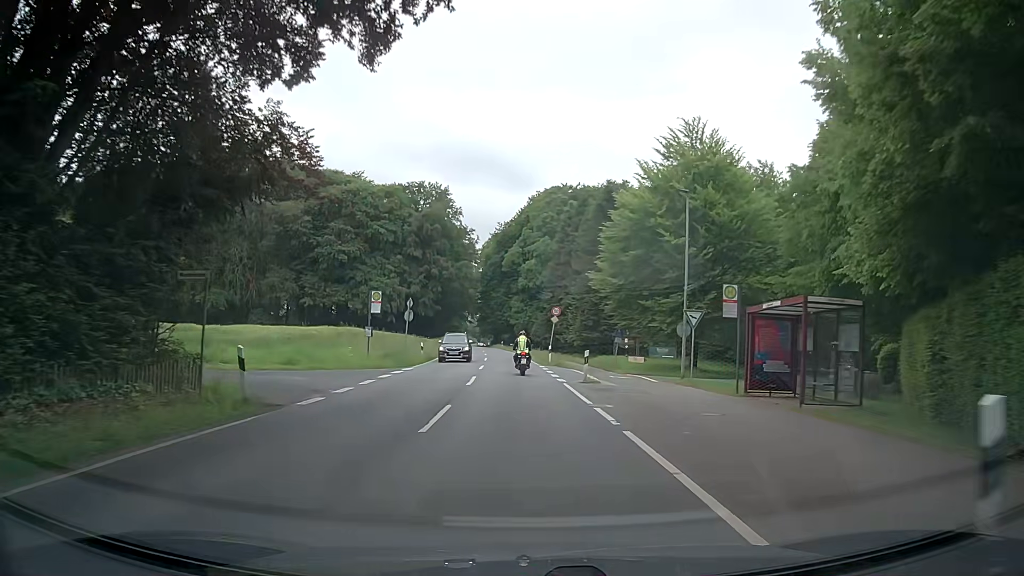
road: secondary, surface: asphalt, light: Day
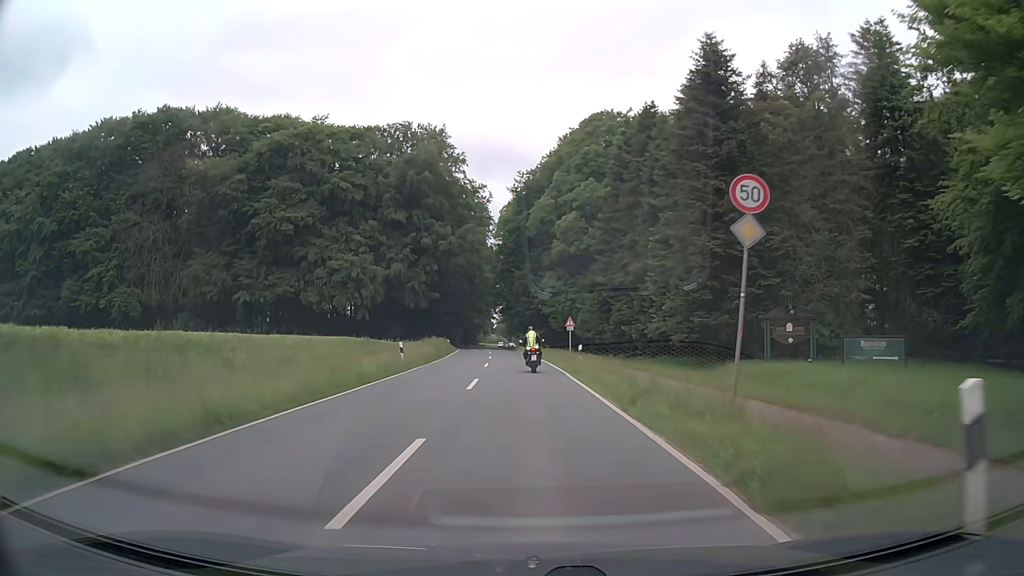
(-0.9, +36.9) m; -3°
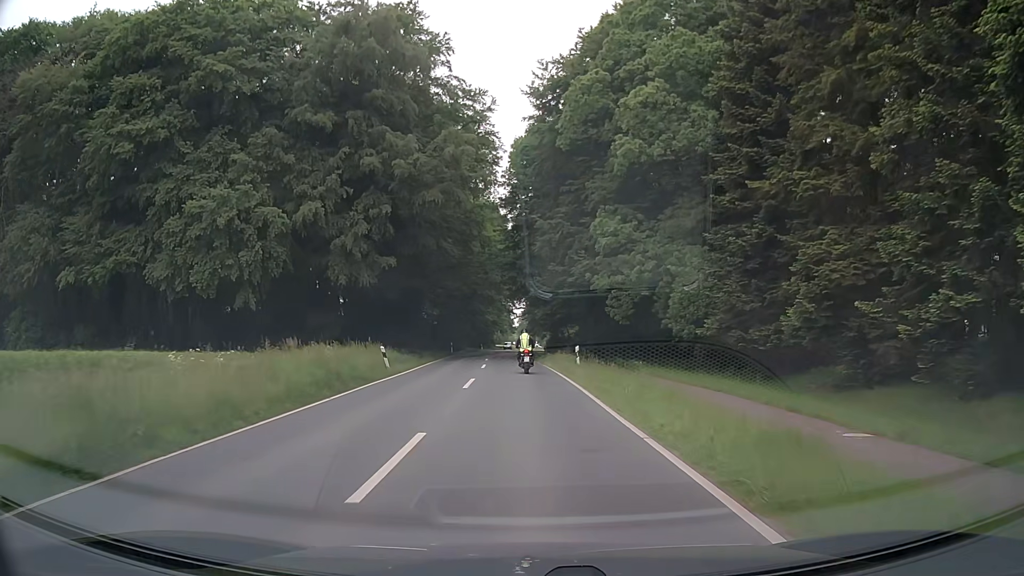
(-0.6, +35.9) m; -3°
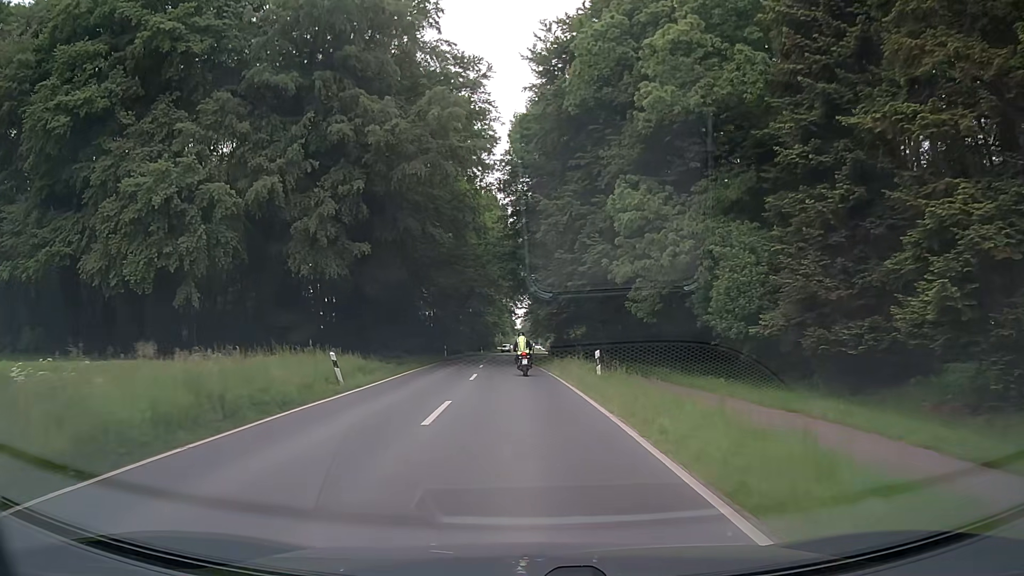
(+0.1, +7.3) m; +1°
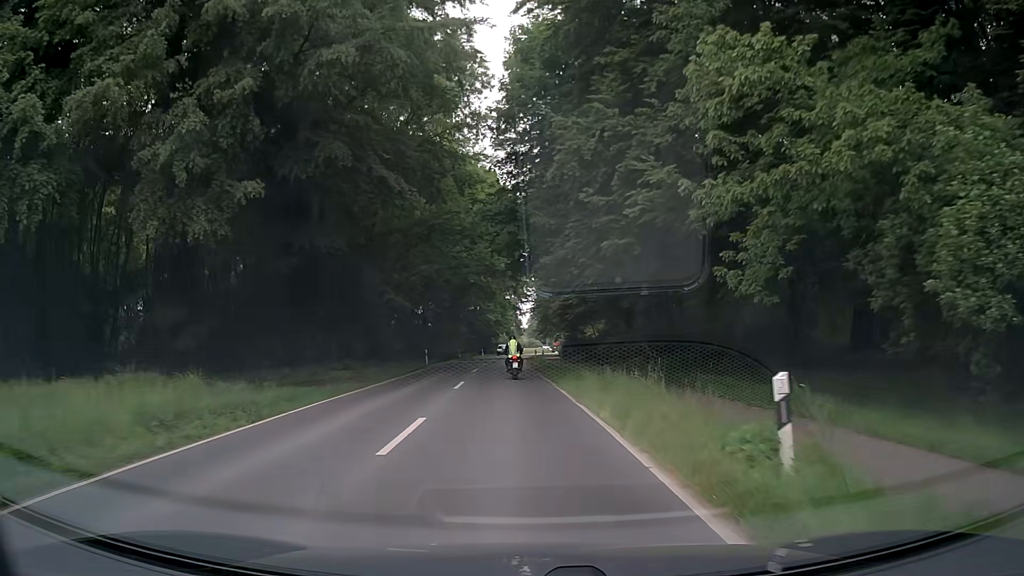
(0.0, +14.7) m; 0°
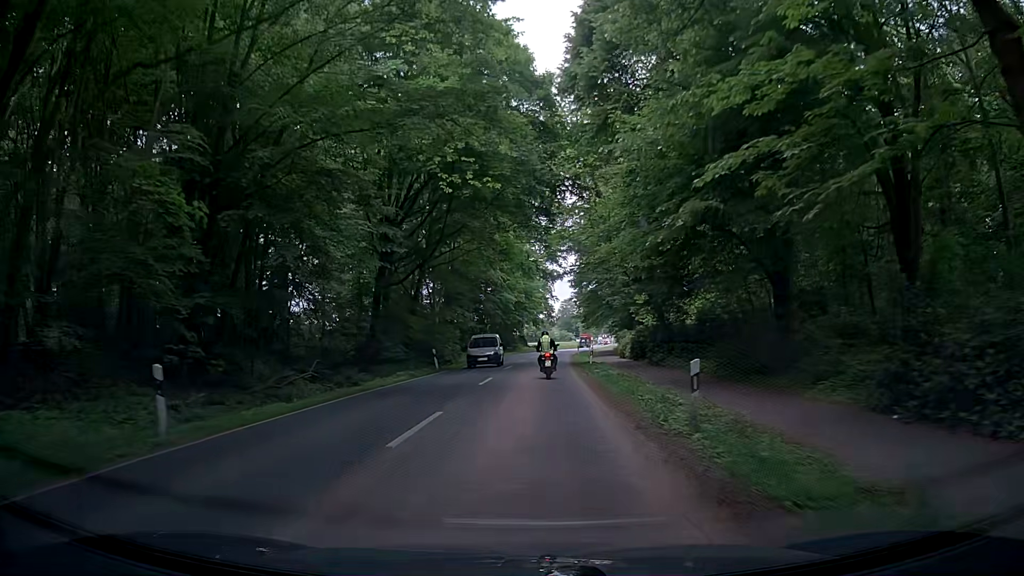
(-0.9, +36.3) m; -2°
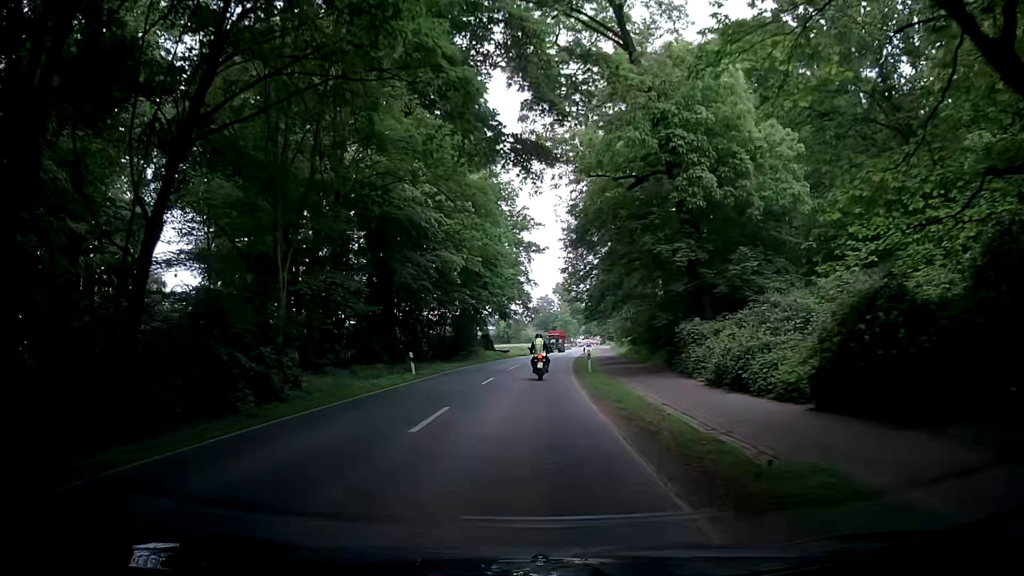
(+0.3, +34.7) m; +1°
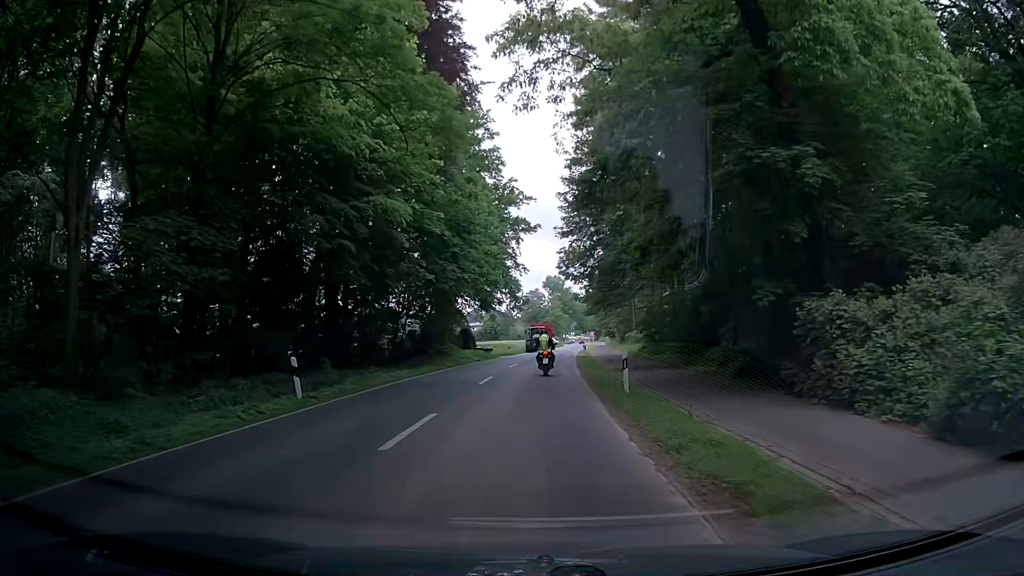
(0.0, +14.1) m; +2°
(0, +10) (0, +20) (+1, +30) (+1, +40) (+1, +50) (+2, +60) (+3, +70) (+4, +80) (+4, +90) (+5, +100) m
